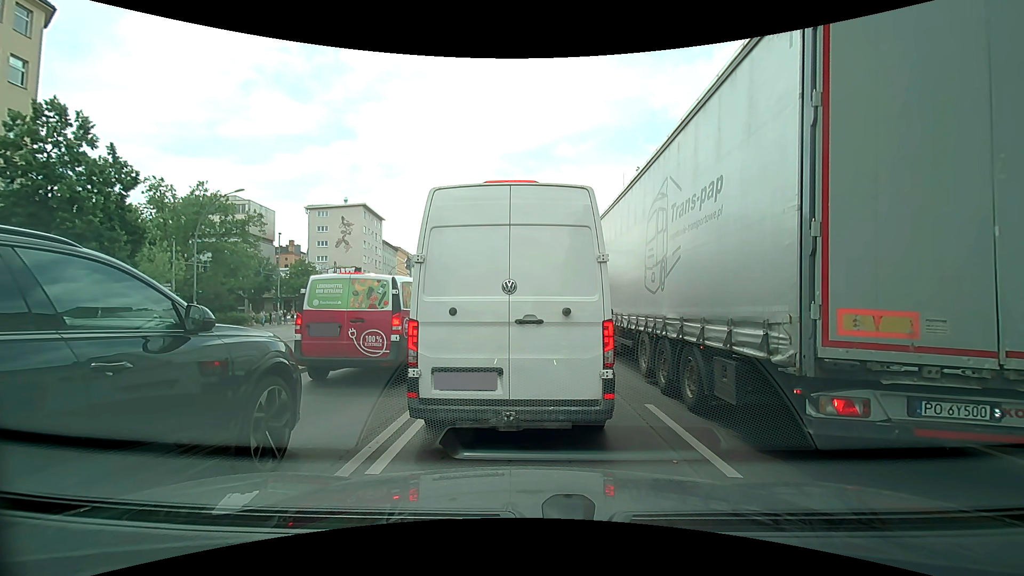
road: primary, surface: asphalt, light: Day
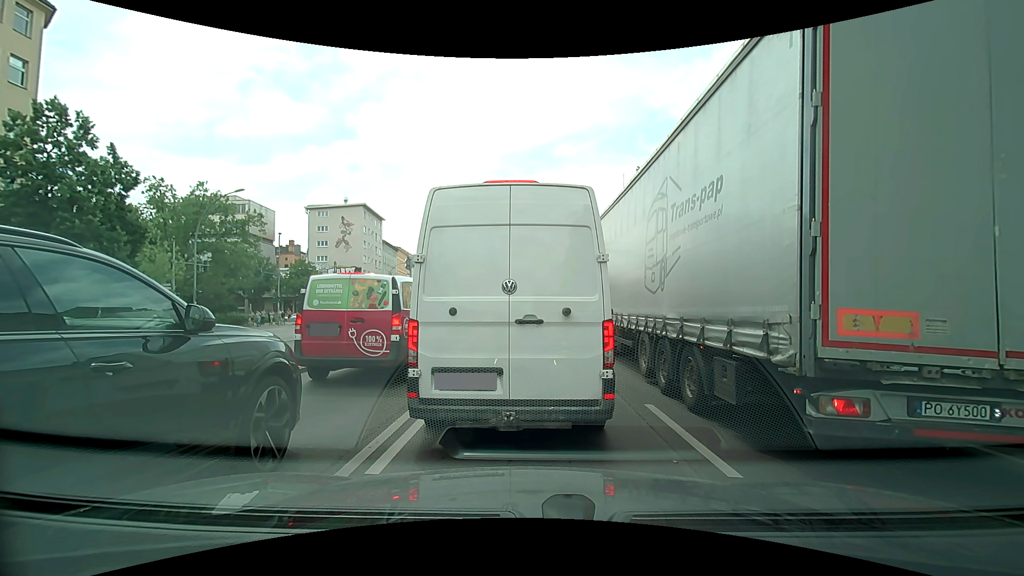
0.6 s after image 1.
(0.0, 0.0) m; 0°
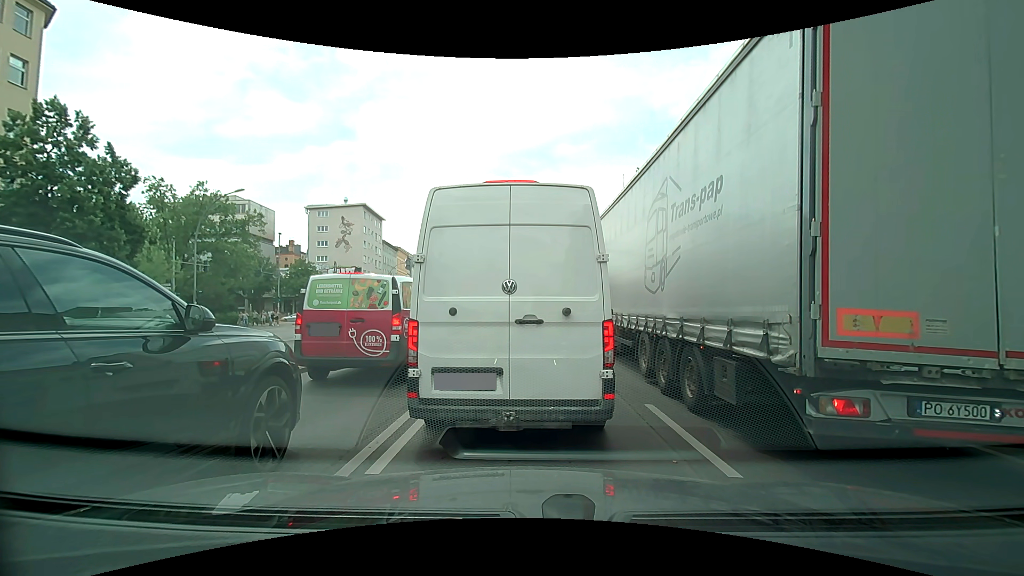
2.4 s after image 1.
(0.0, 0.0) m; 0°
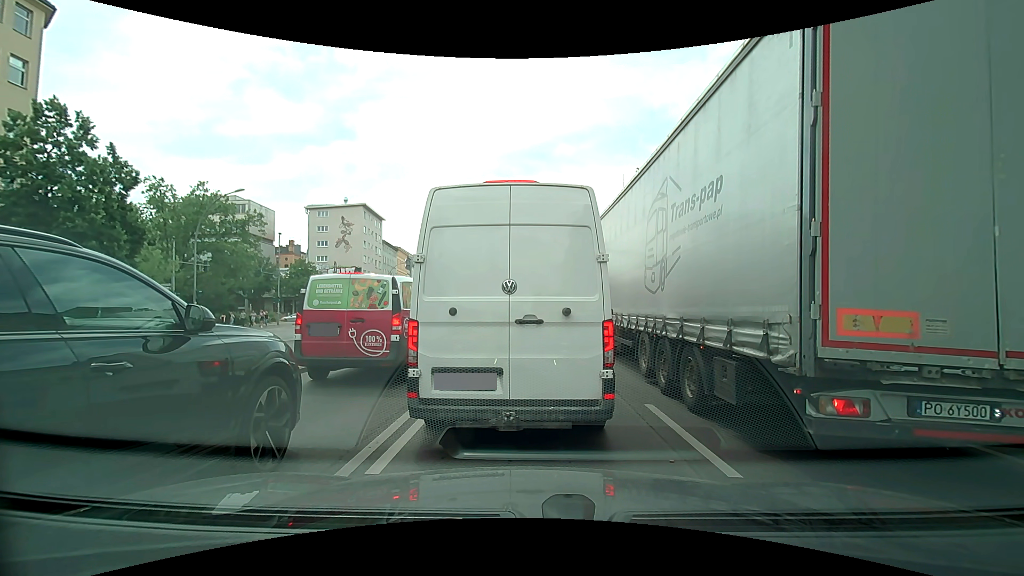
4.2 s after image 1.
(0.0, 0.0) m; 0°
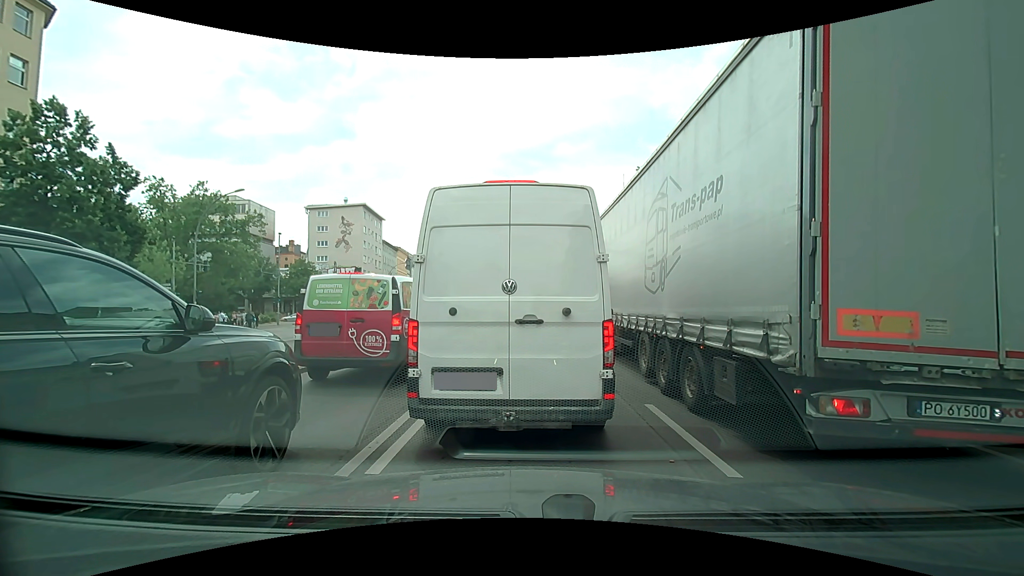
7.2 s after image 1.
(0.0, 0.0) m; 0°
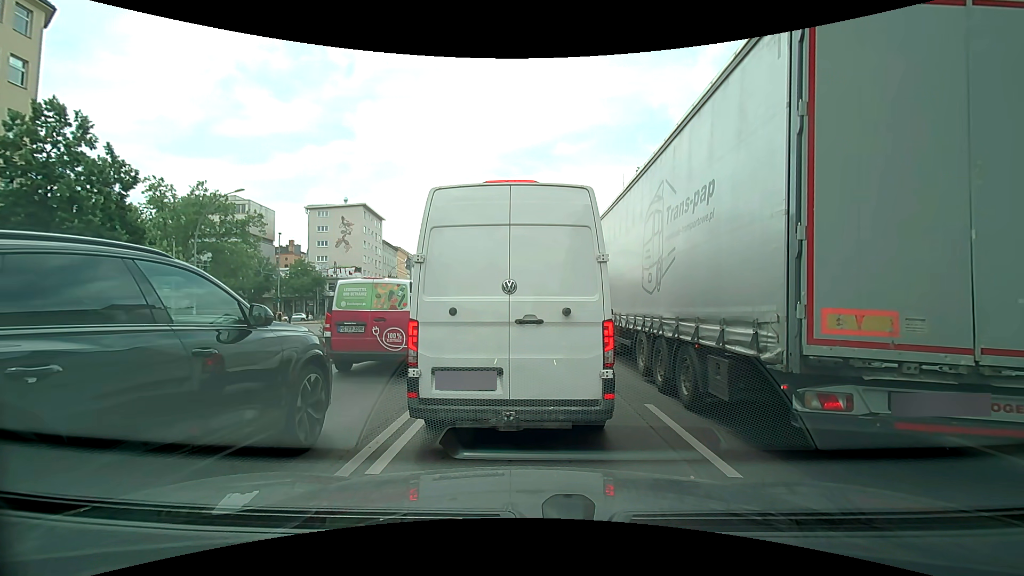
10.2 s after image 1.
(0.0, 0.0) m; 0°
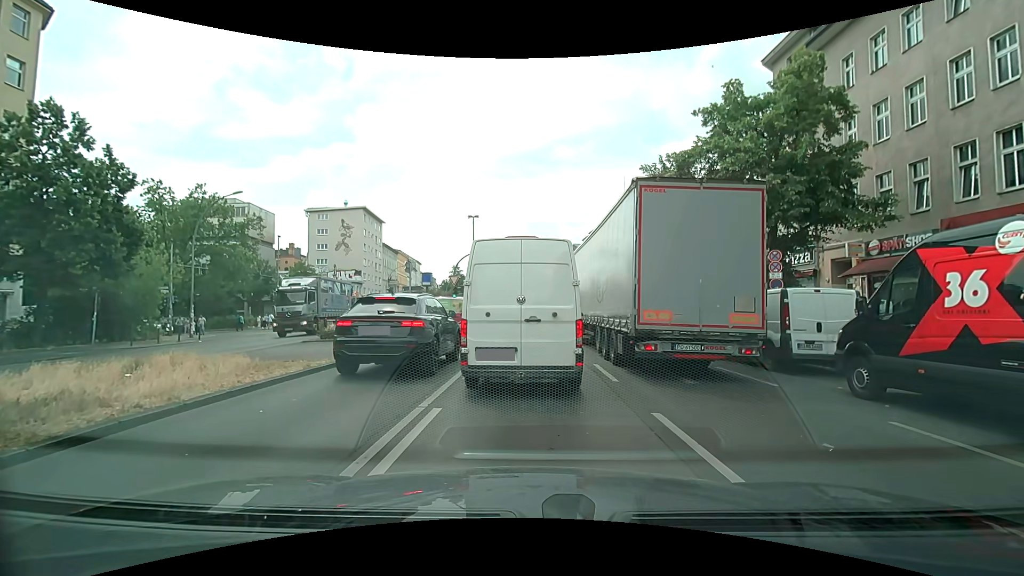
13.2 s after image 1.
(0.0, +0.4) m; 0°
